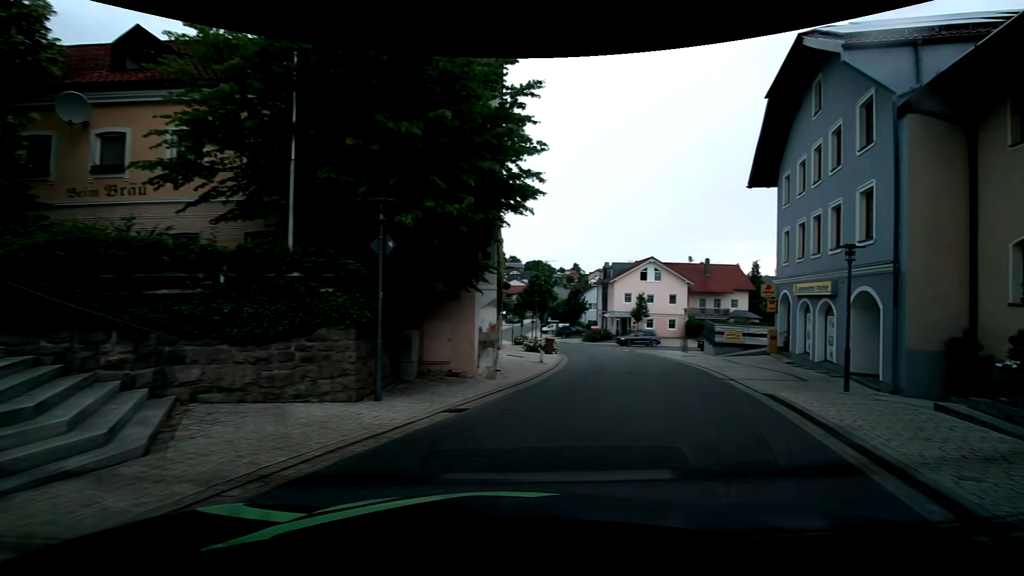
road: tertiary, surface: asphalt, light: Day
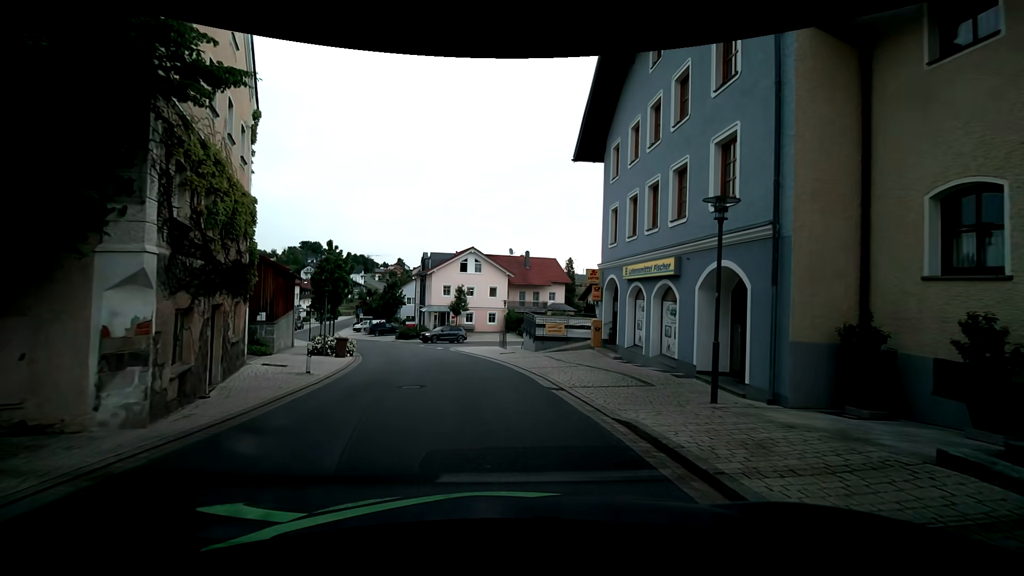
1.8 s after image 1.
(+1.7, +5.7) m; +22°
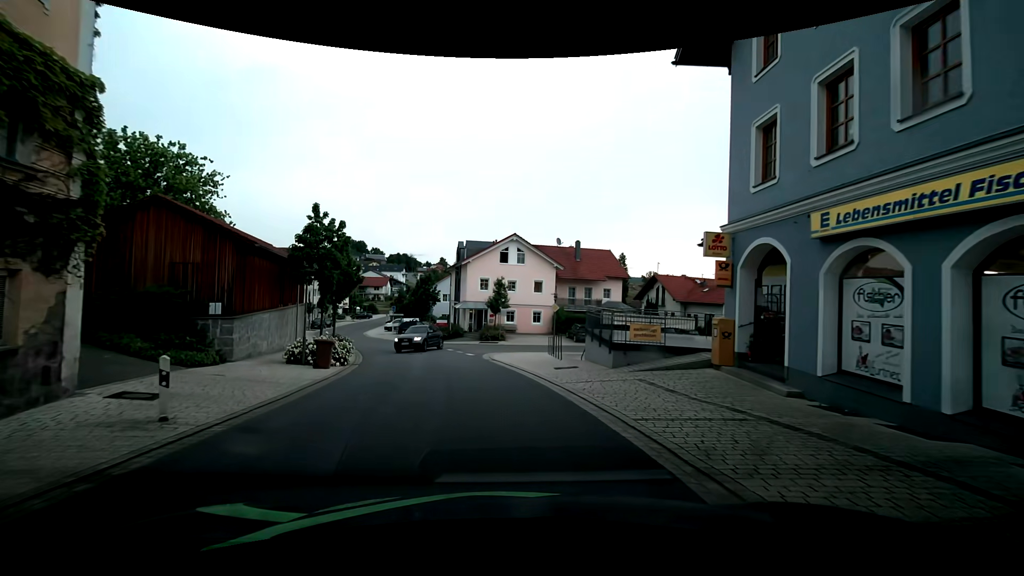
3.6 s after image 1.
(-0.4, +9.1) m; -5°
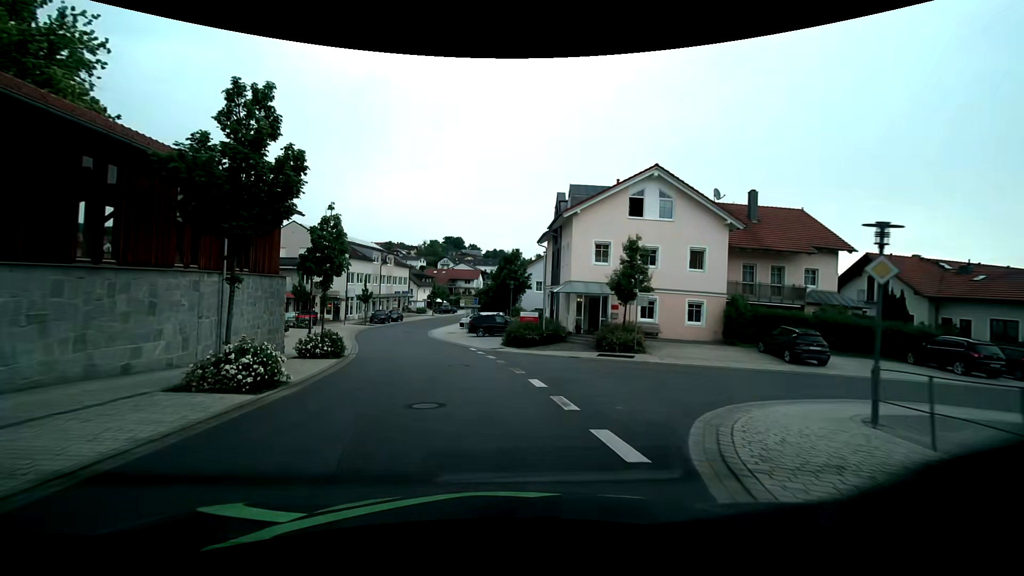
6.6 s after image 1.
(-2.0, +20.8) m; -12°
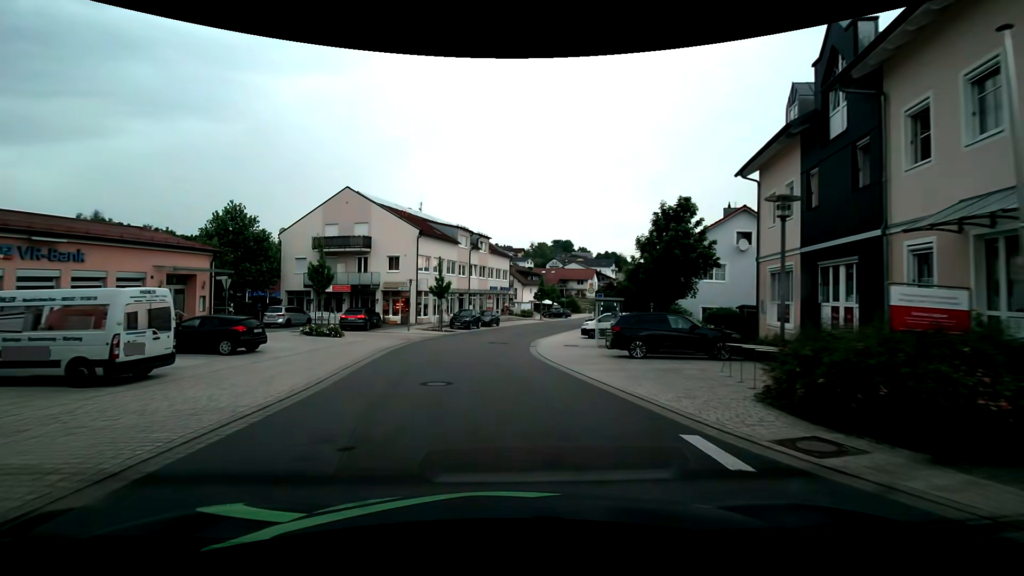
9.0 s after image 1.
(-2.4, +20.8) m; -12°
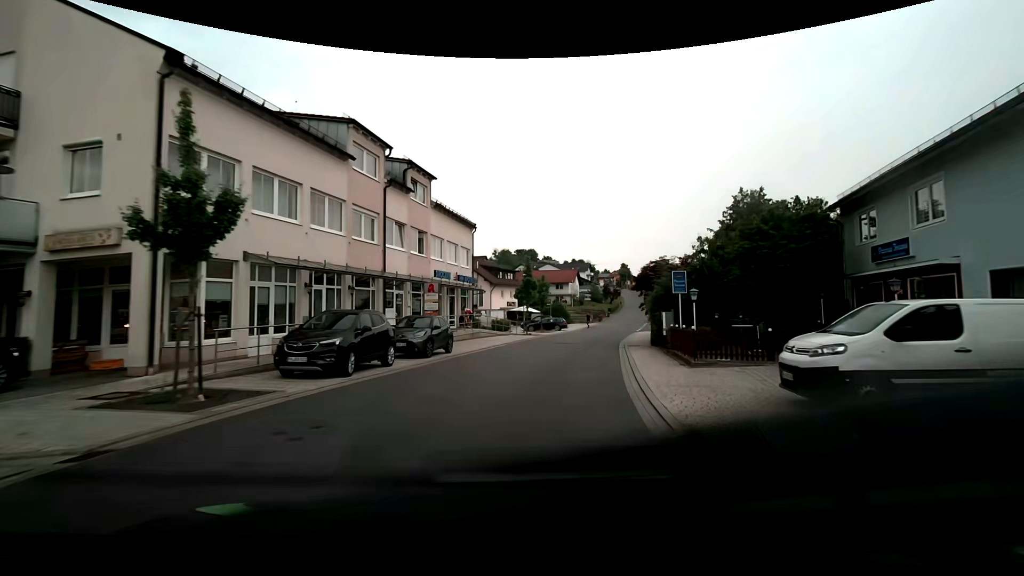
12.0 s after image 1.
(-0.1, +28.9) m; +5°
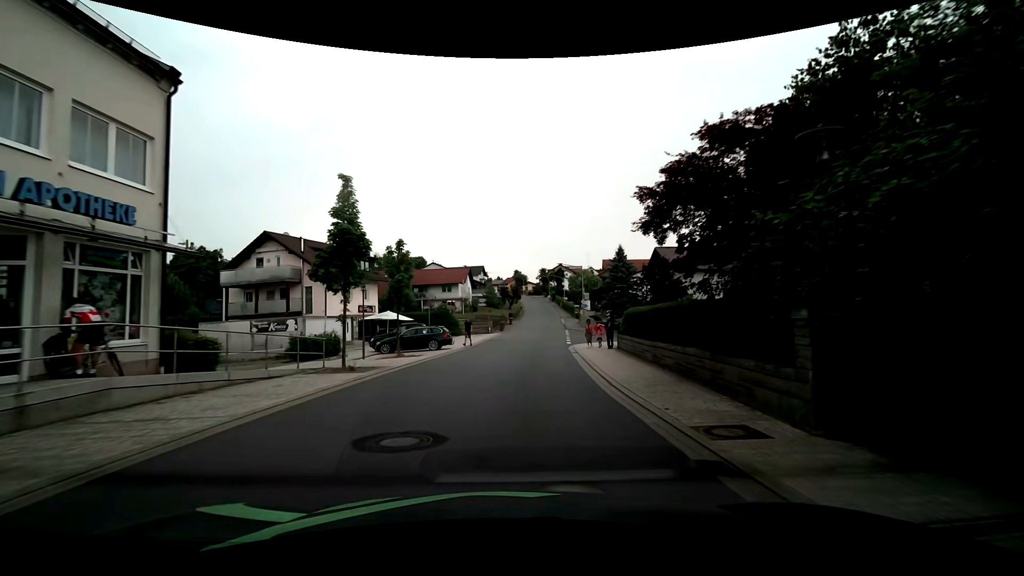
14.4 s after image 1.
(+2.9, +23.7) m; +12°
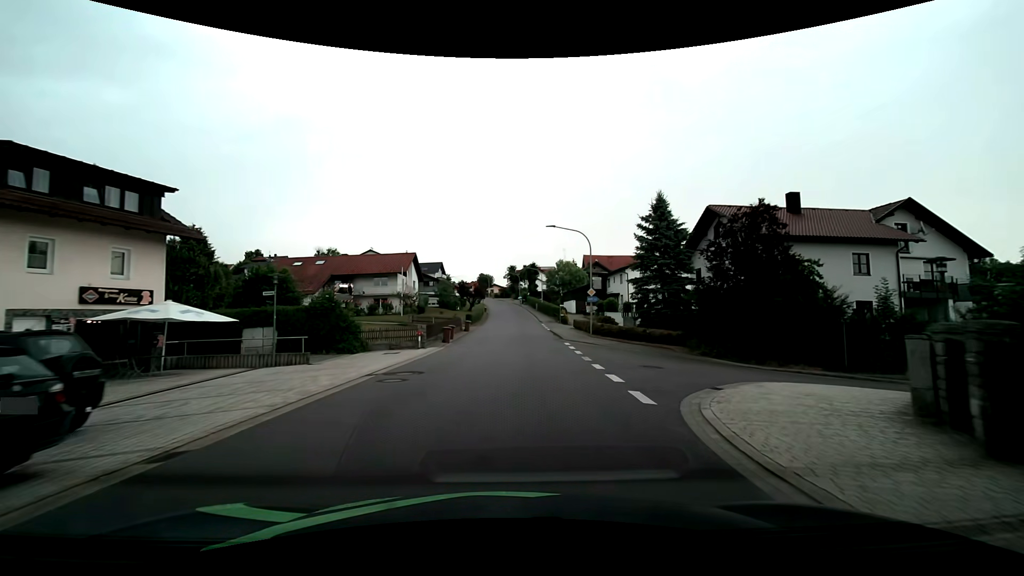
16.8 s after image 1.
(+0.6, +24.9) m; +3°
(0, +10) (+1, +20) (+1, +30) (+1, +40) (+2, +50) (+2, +60) (+2, +70) (+2, +80) (+1, +90) (+1, +100) m
